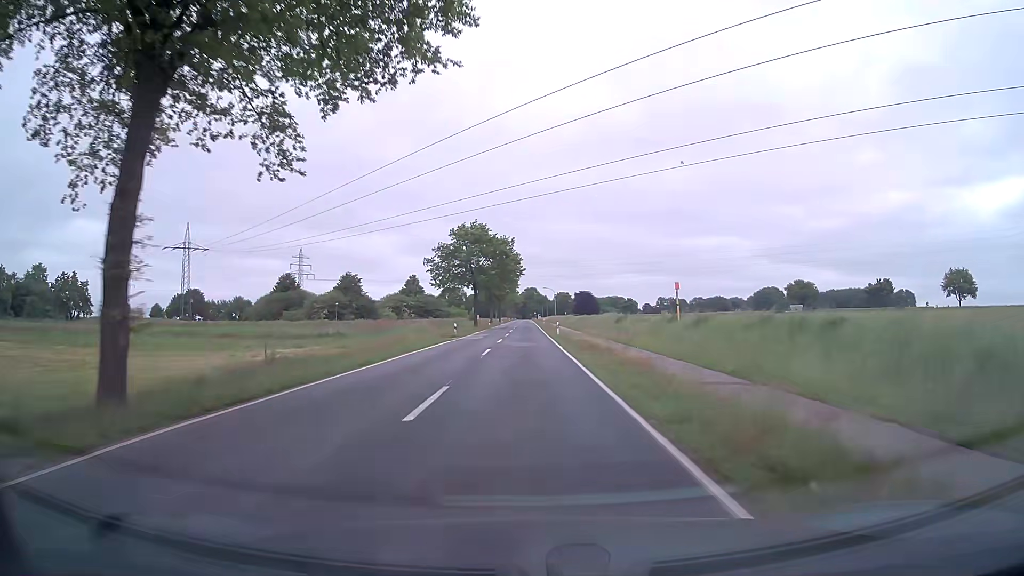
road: tertiary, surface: asphalt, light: Day
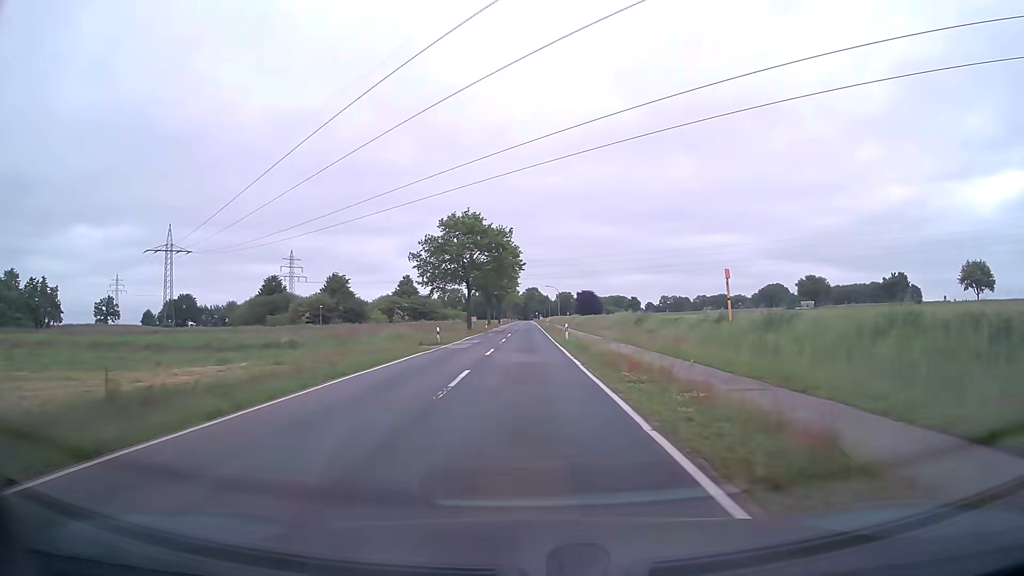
(0.0, +10.1) m; 0°
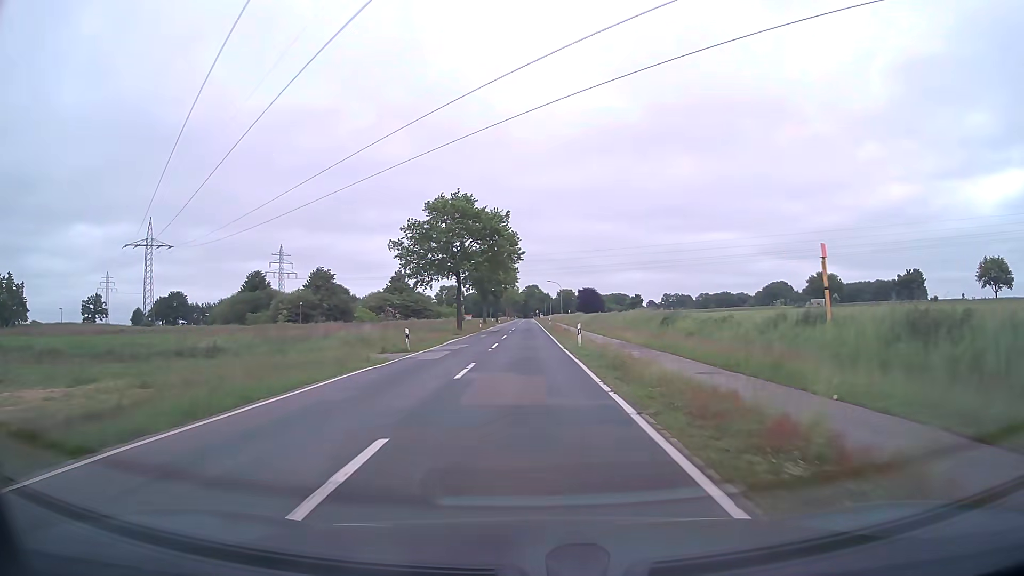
(0.0, +10.1) m; 0°
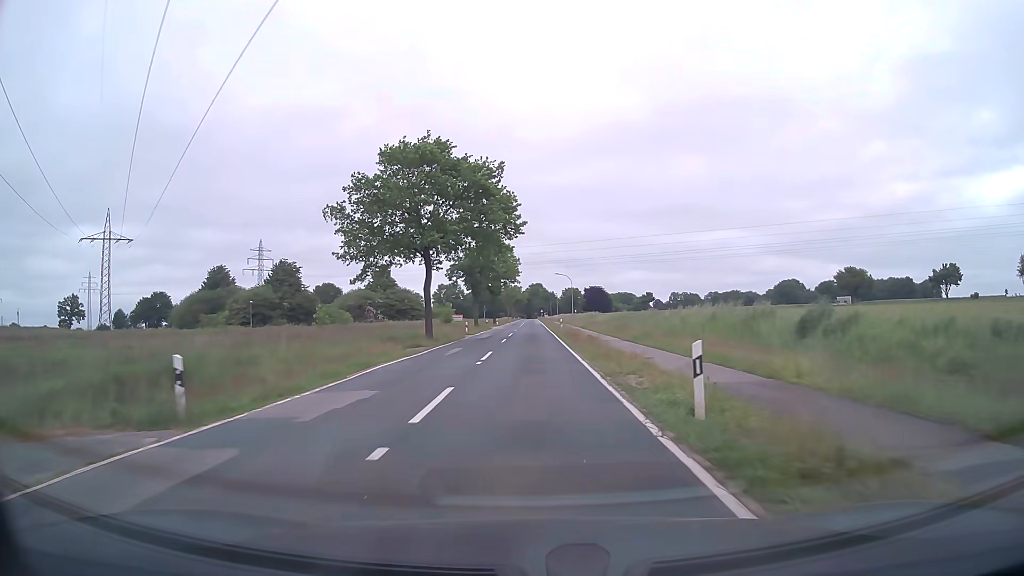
(0.0, +20.2) m; 0°
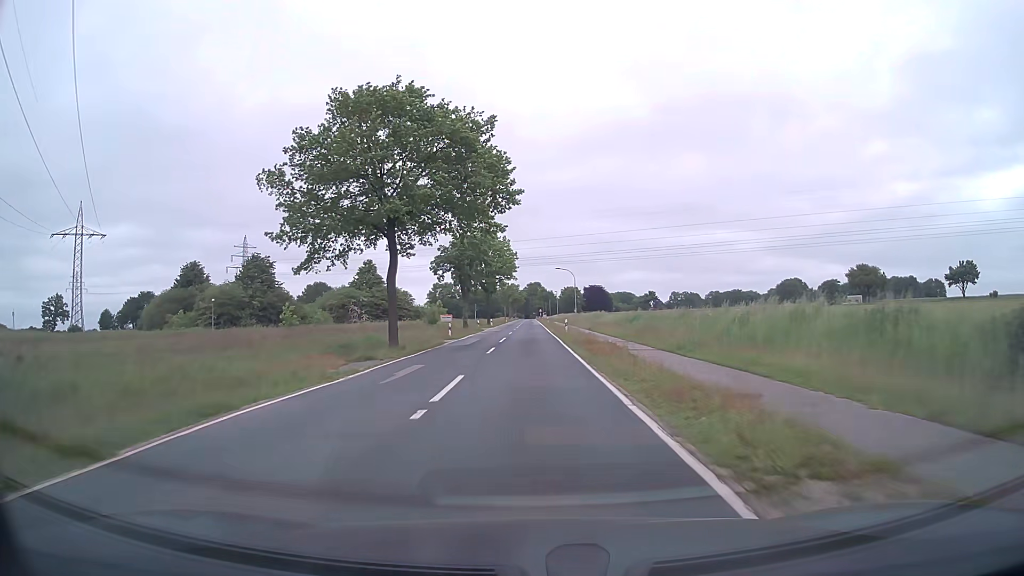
(0.0, +10.2) m; 0°
